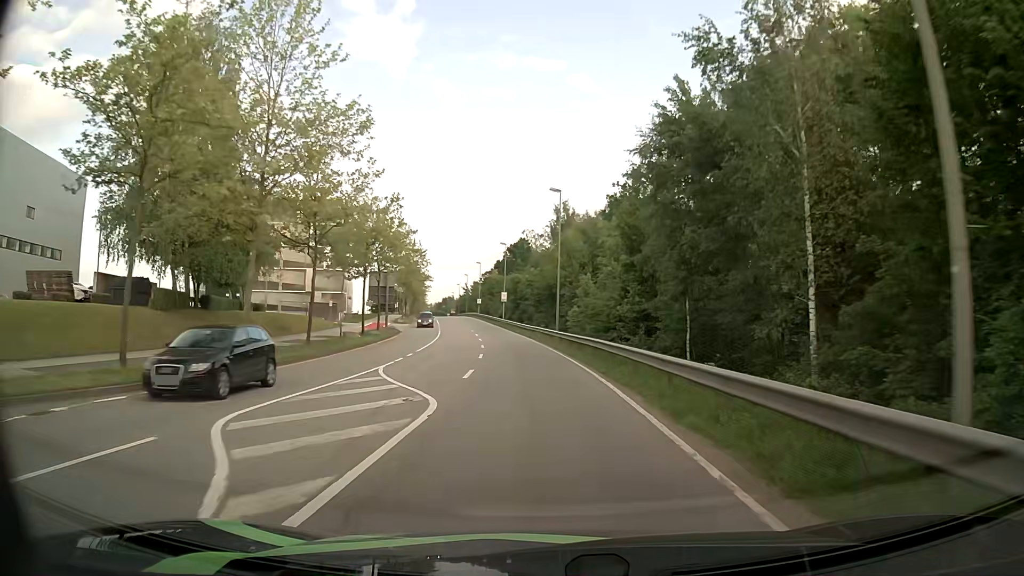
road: secondary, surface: asphalt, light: Day
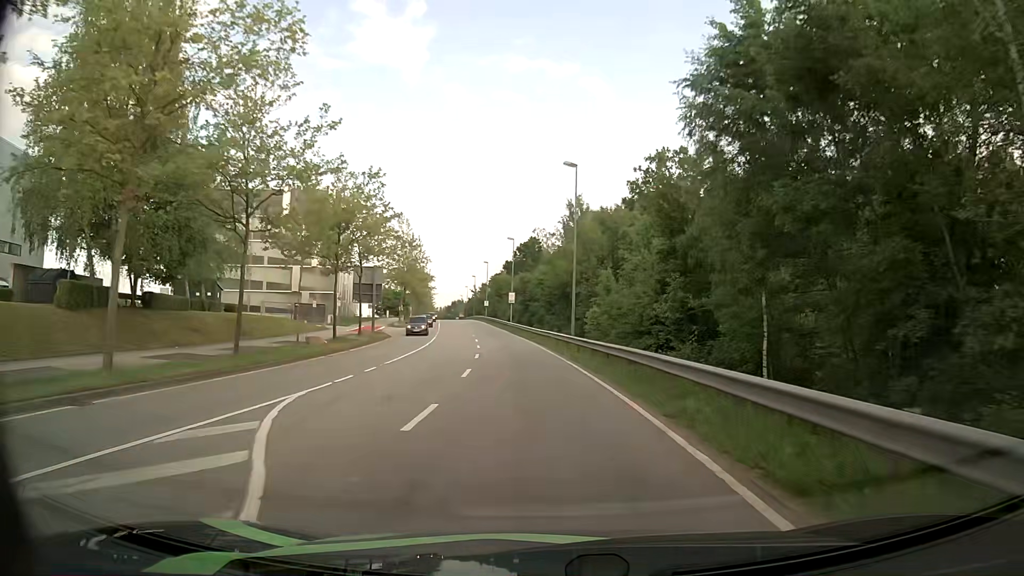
(-0.1, +8.4) m; -1°
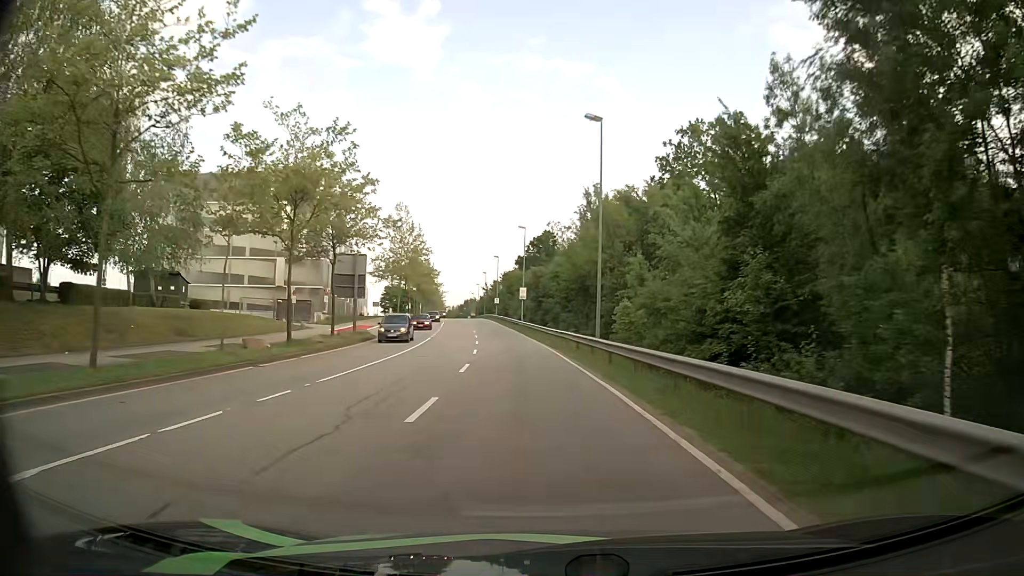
(-0.1, +8.6) m; -1°
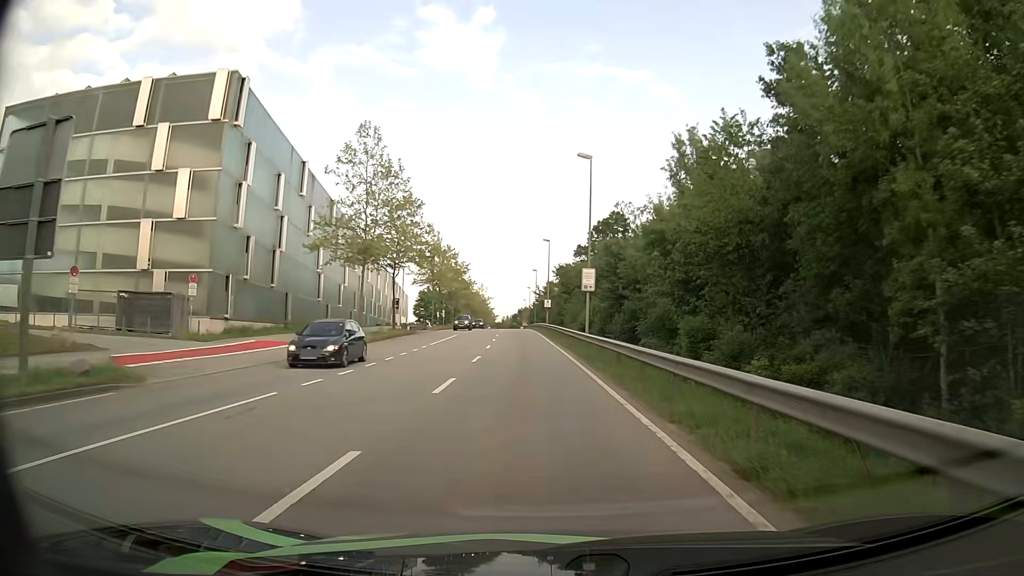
(-1.5, +32.4) m; -5°
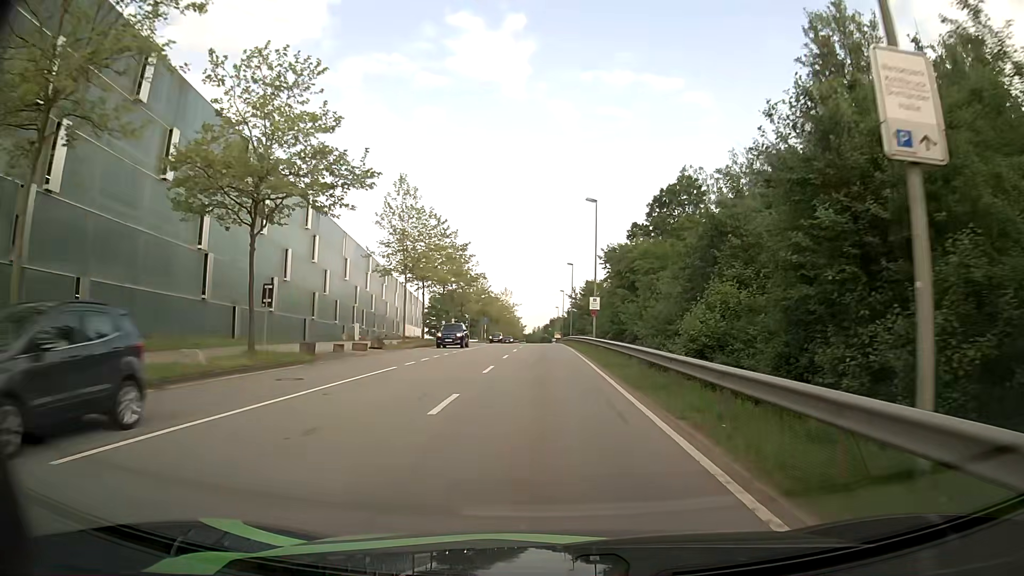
(-0.9, +29.9) m; -3°
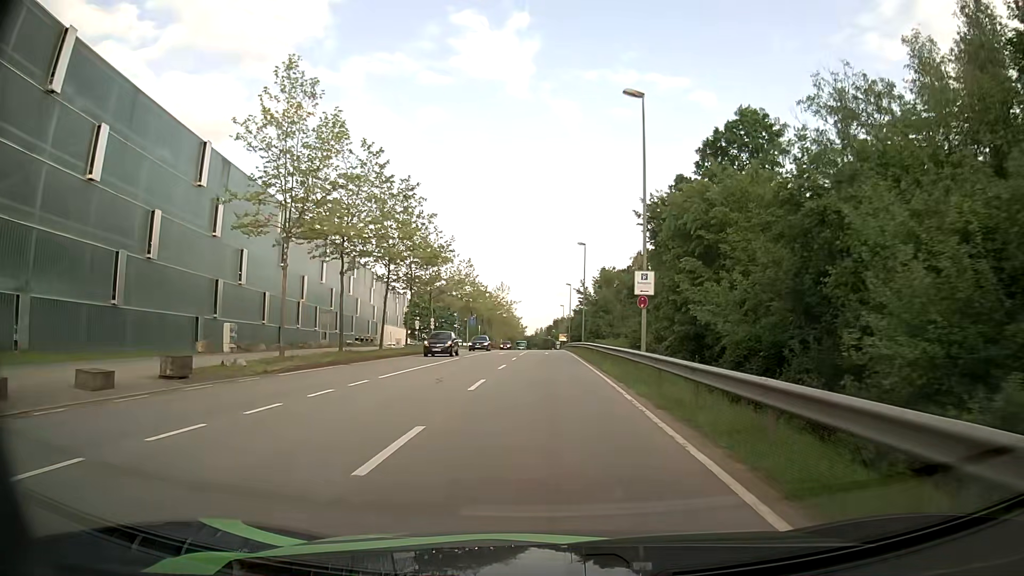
(-0.1, +22.1) m; 0°
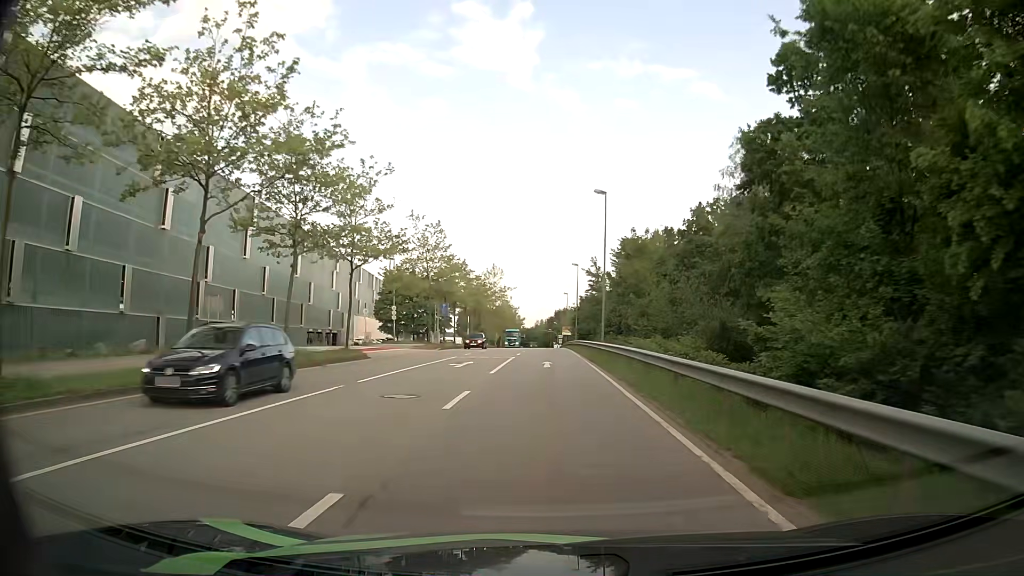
(-0.1, +21.9) m; -1°
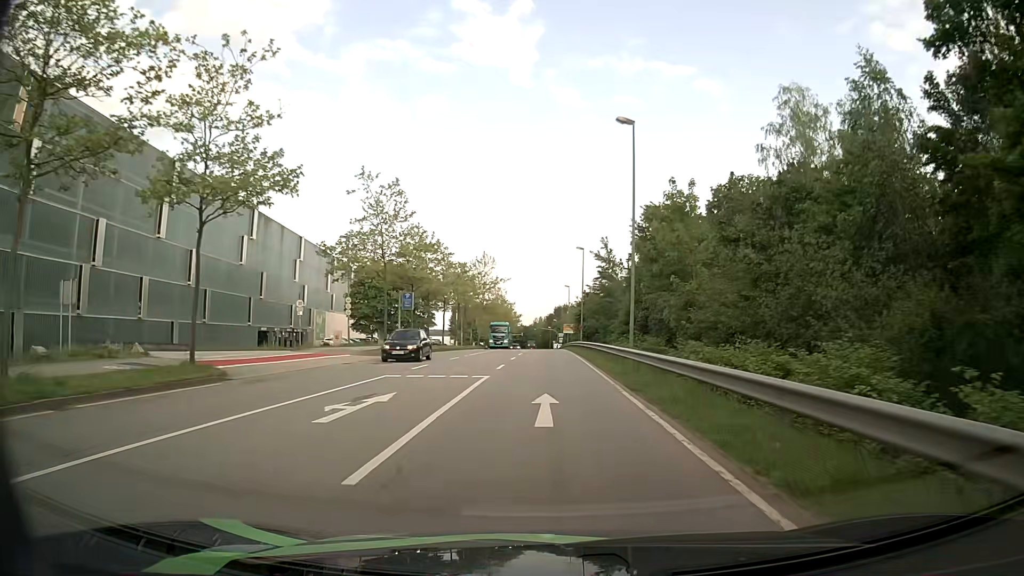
(+0.1, +14.7) m; +1°
(0, +10) (0, +20) (0, +30) (0, +40) (0, +50) (0, +60) (0, +70) (0, +80) (0, +90) (0, +100) m
